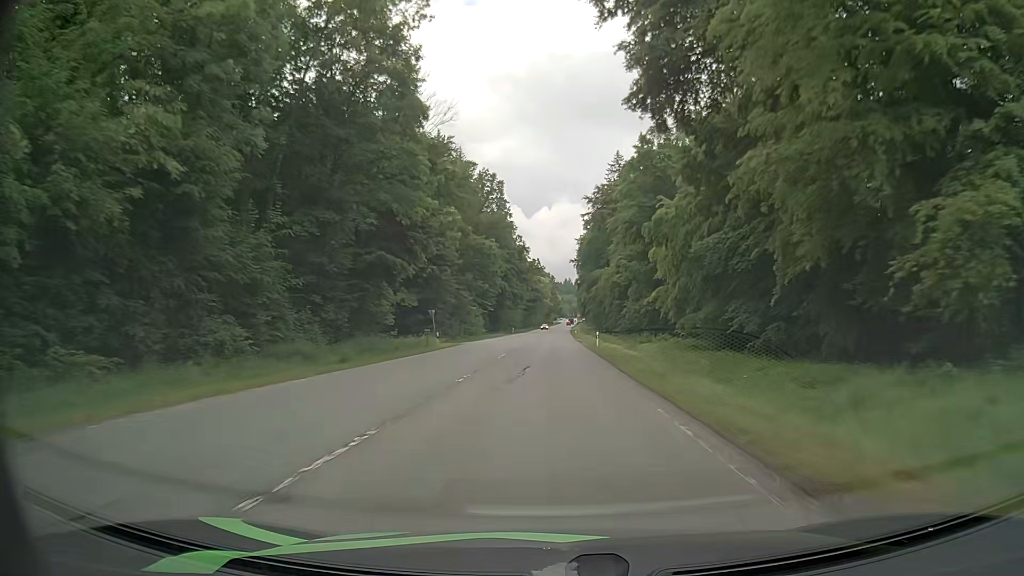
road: secondary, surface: asphalt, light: Day
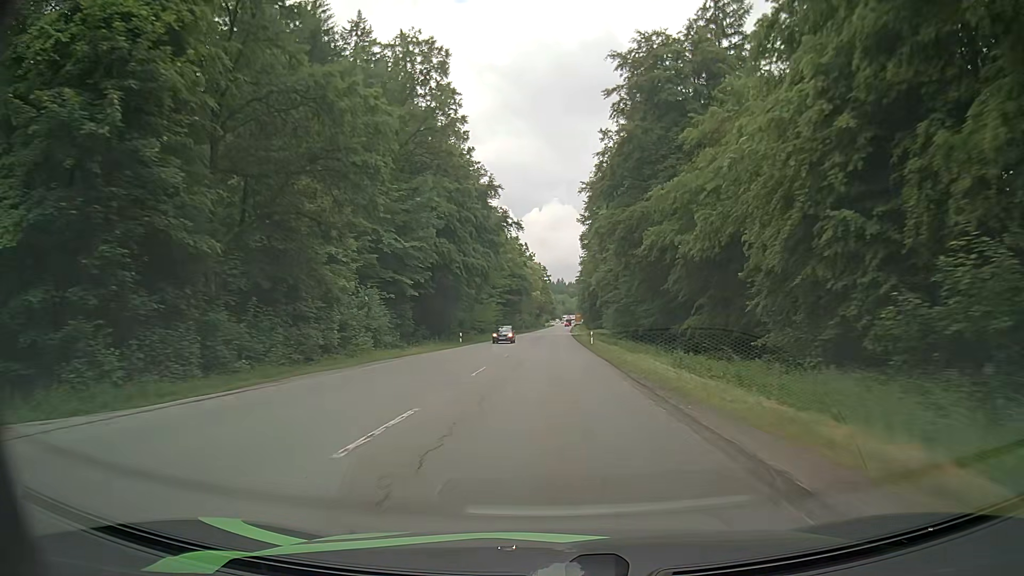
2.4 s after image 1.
(+0.2, +57.6) m; +1°
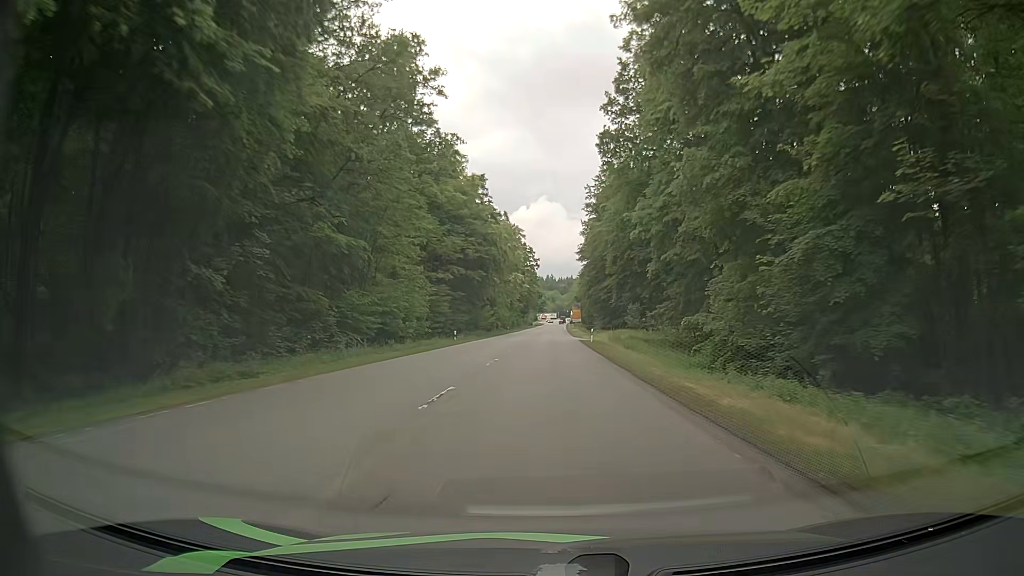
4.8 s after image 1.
(0.0, +56.1) m; +1°
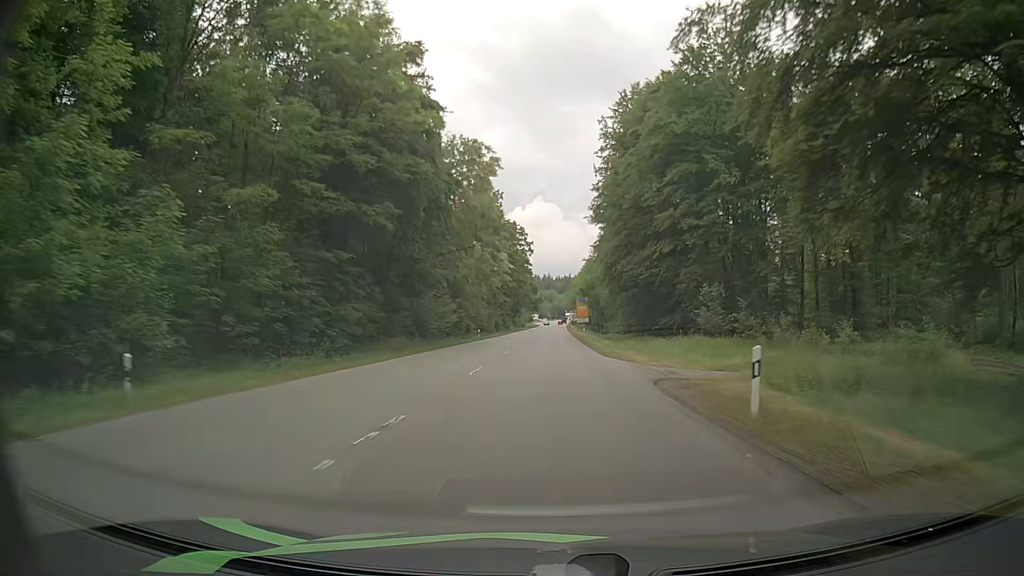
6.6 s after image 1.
(+0.2, +40.8) m; 0°
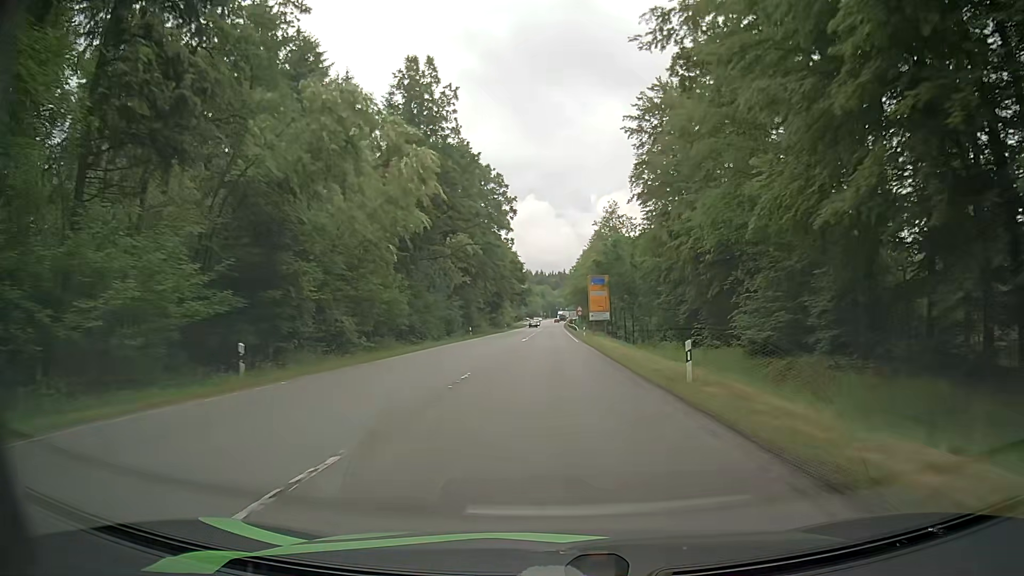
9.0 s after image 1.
(+0.1, +51.5) m; +1°
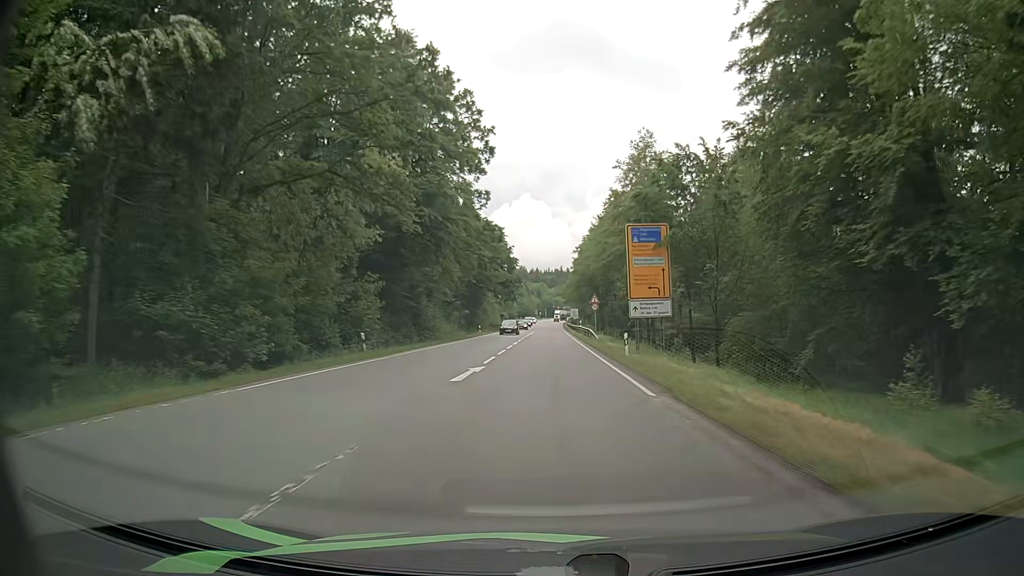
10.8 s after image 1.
(-0.2, +34.9) m; 0°
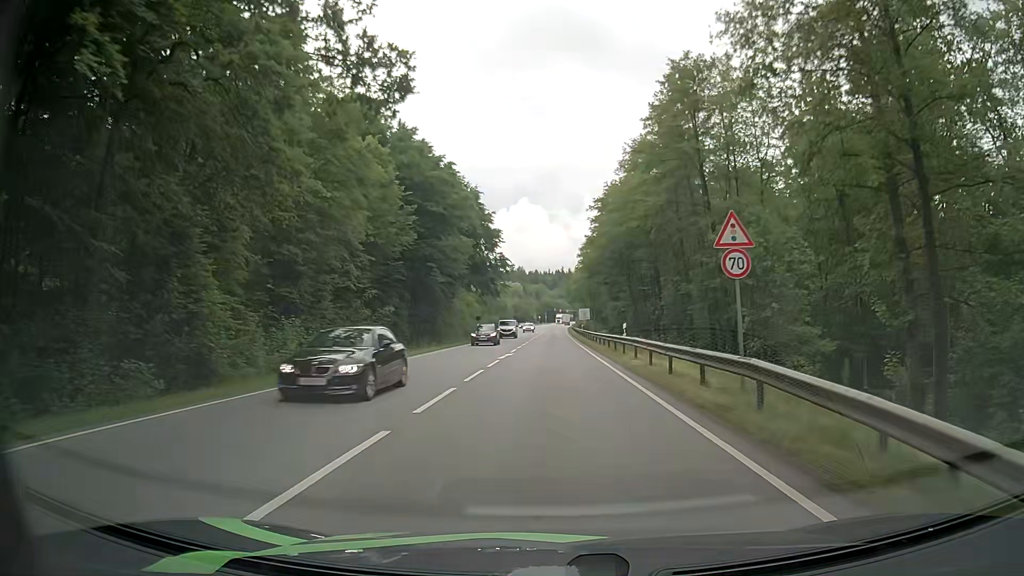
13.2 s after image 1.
(+0.2, +41.1) m; 0°
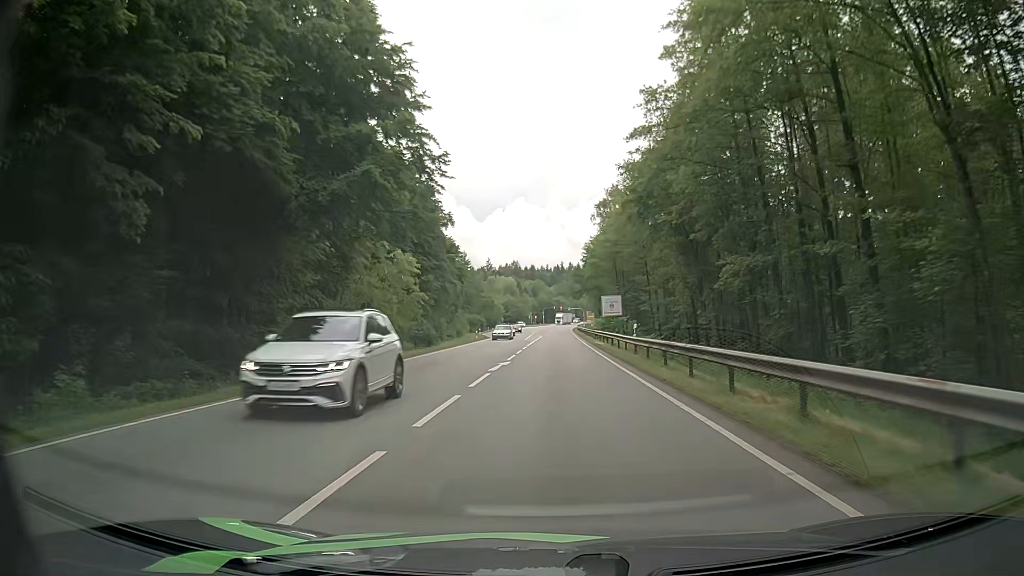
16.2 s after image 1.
(0.0, +49.3) m; 0°
(0, +10) (0, +20) (0, +30) (0, +40) (0, +50) (+1, +60) (+1, +70) (+1, +80) (+1, +90) (+1, +100) m
